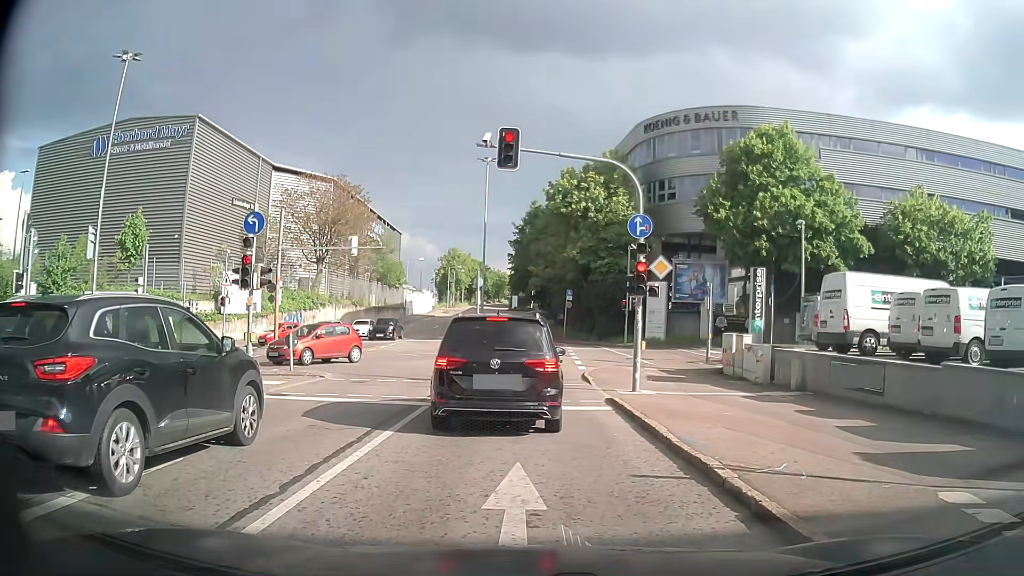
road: secondary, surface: asphalt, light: Day
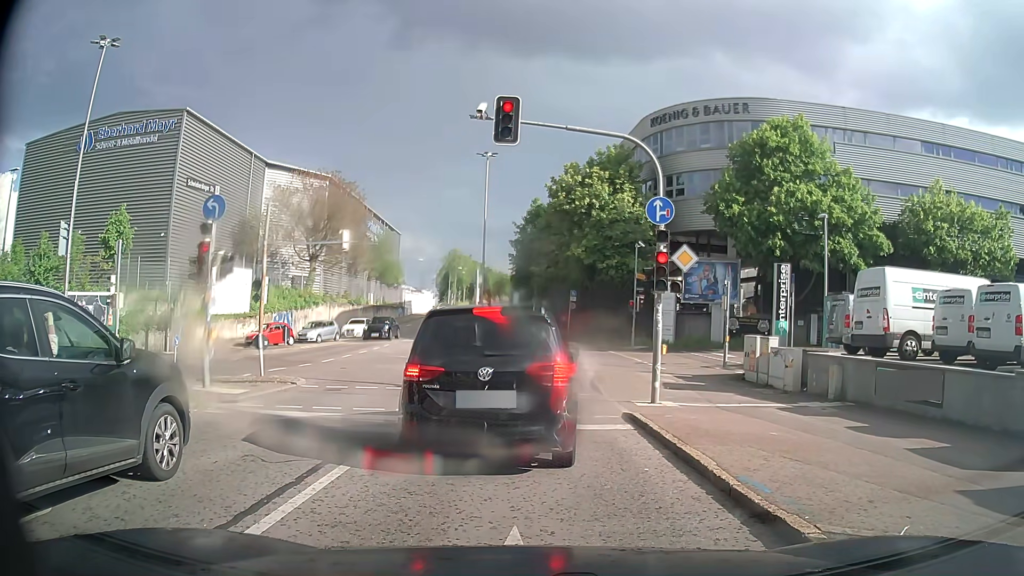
(-0.1, +2.2) m; -2°
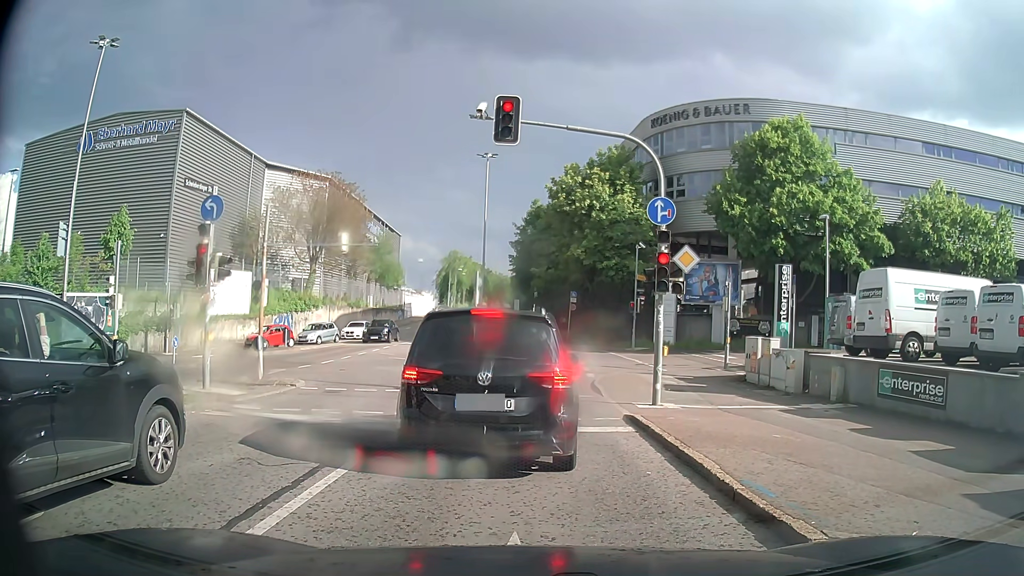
(0.0, +0.1) m; 0°
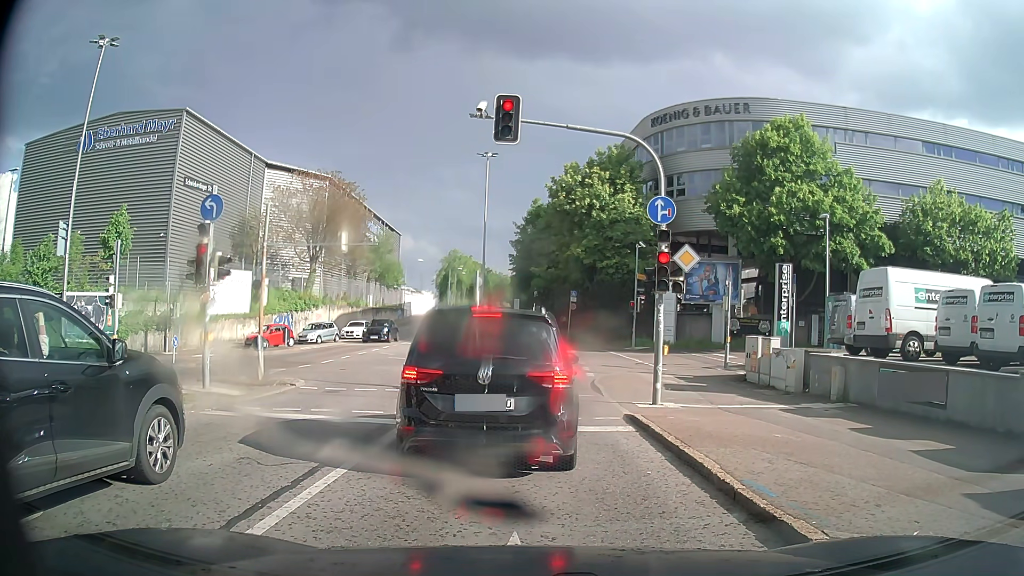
(0.0, 0.0) m; 0°
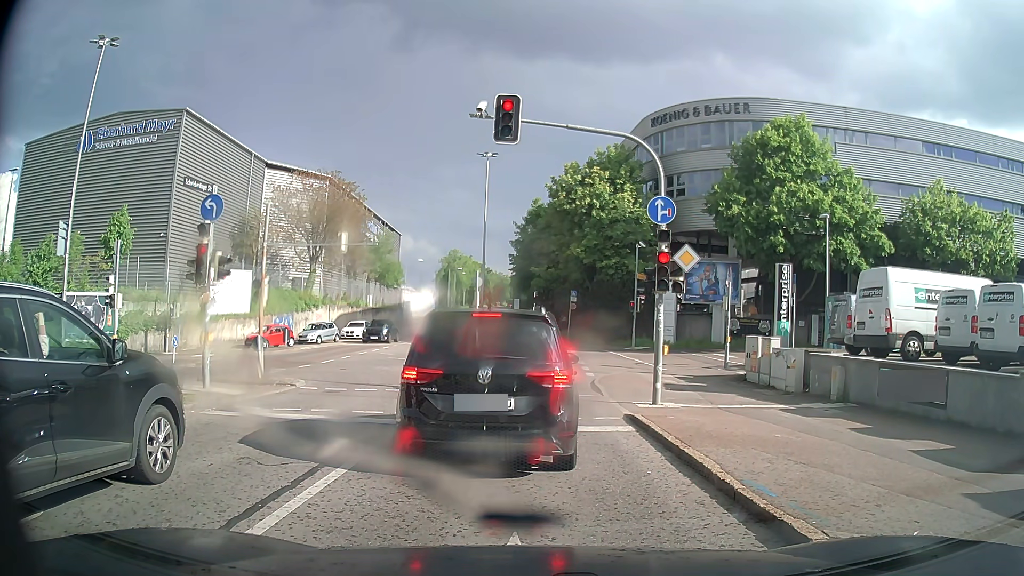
(0.0, 0.0) m; 0°
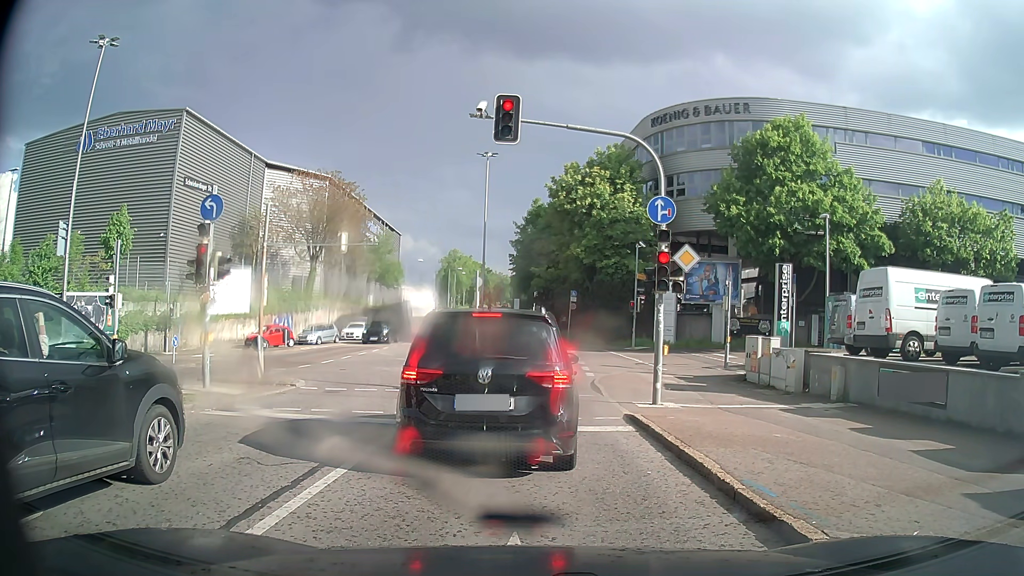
(0.0, 0.0) m; 0°
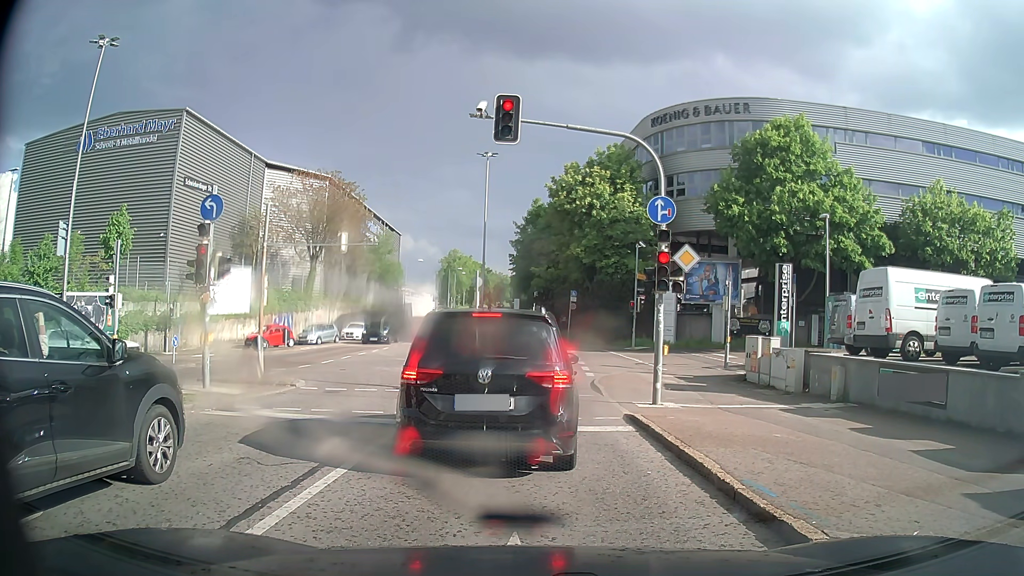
(0.0, 0.0) m; 0°
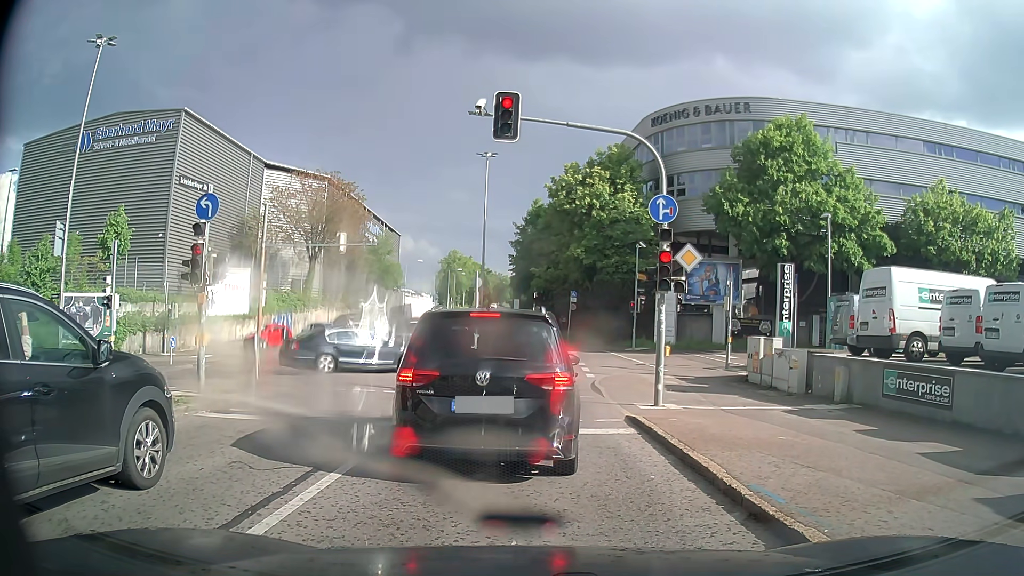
(0.0, +0.2) m; 0°
(0, +10) (0, +20) (0, +30) (-1, +40) (-1, +50) (-2, +60) (-3, +70) (-4, +80) (-5, +90) (-6, +100) m
